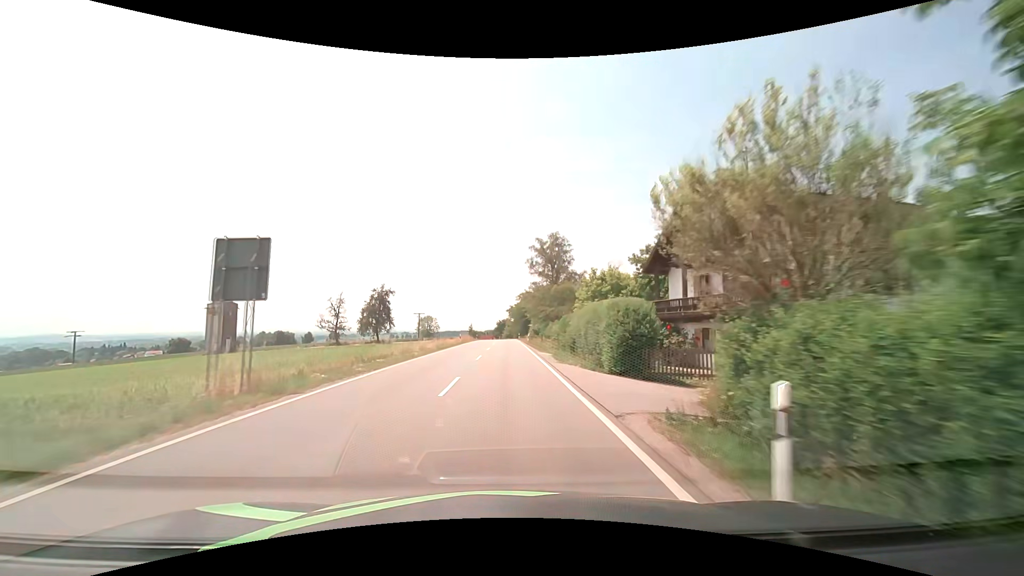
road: secondary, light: Day
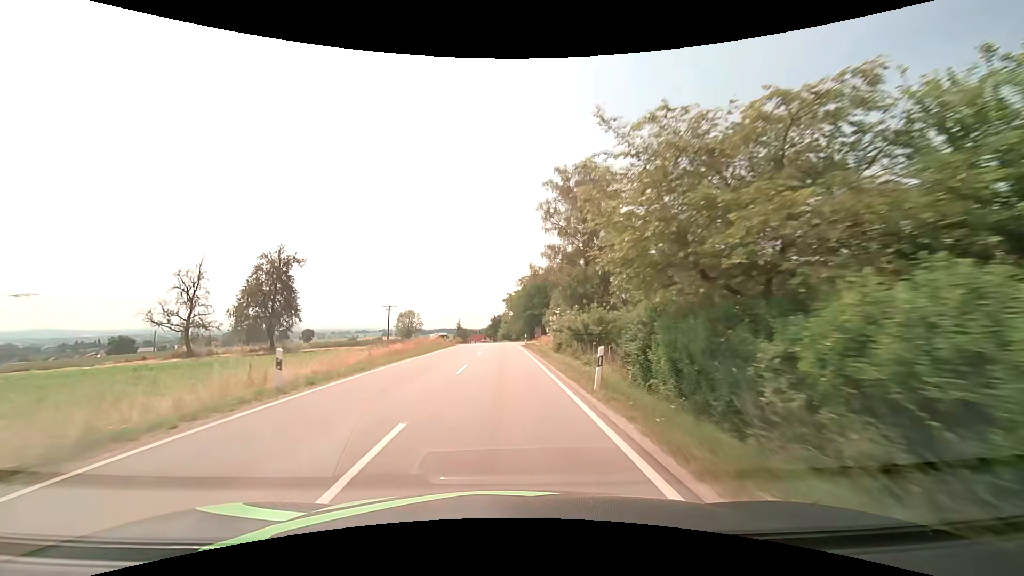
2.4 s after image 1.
(+0.2, +42.9) m; 0°
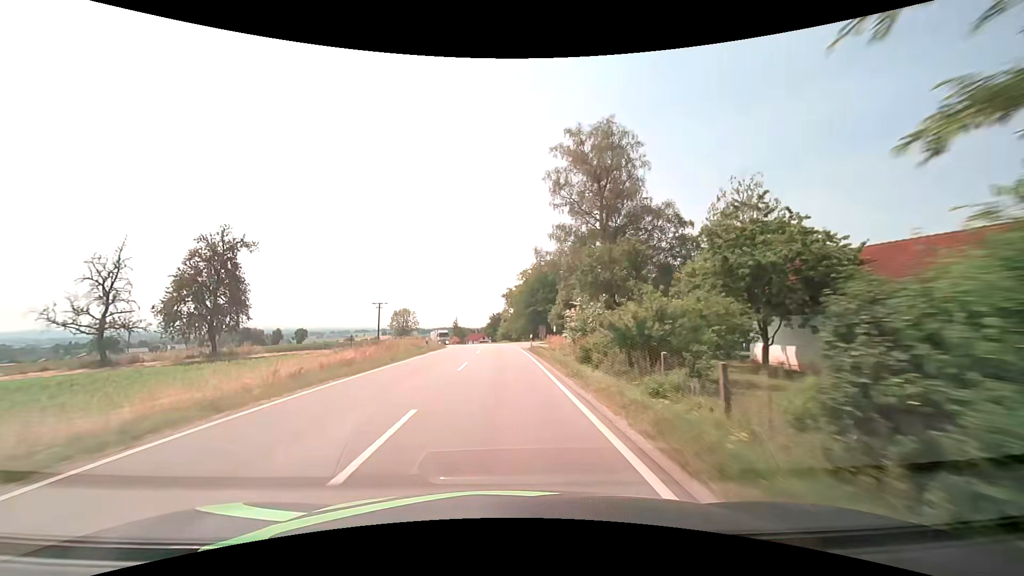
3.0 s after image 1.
(0.0, +10.8) m; 0°
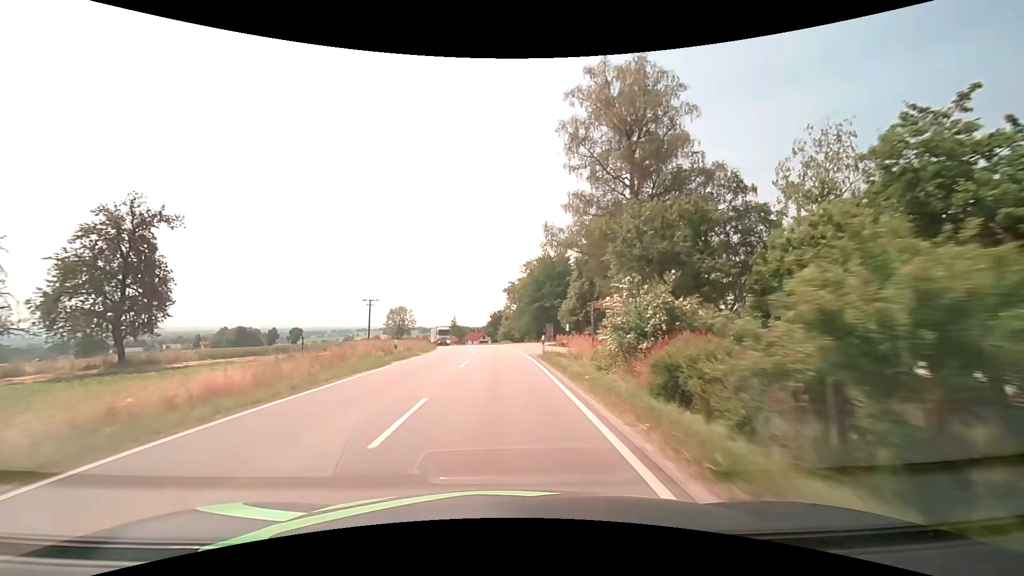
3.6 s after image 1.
(0.0, +10.8) m; 0°
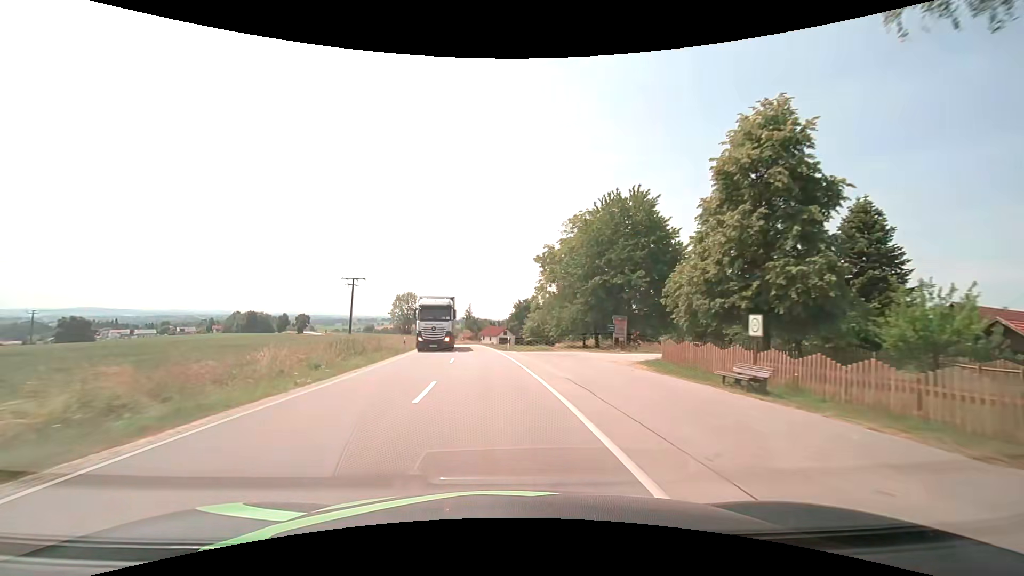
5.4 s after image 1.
(-0.8, +32.4) m; -3°
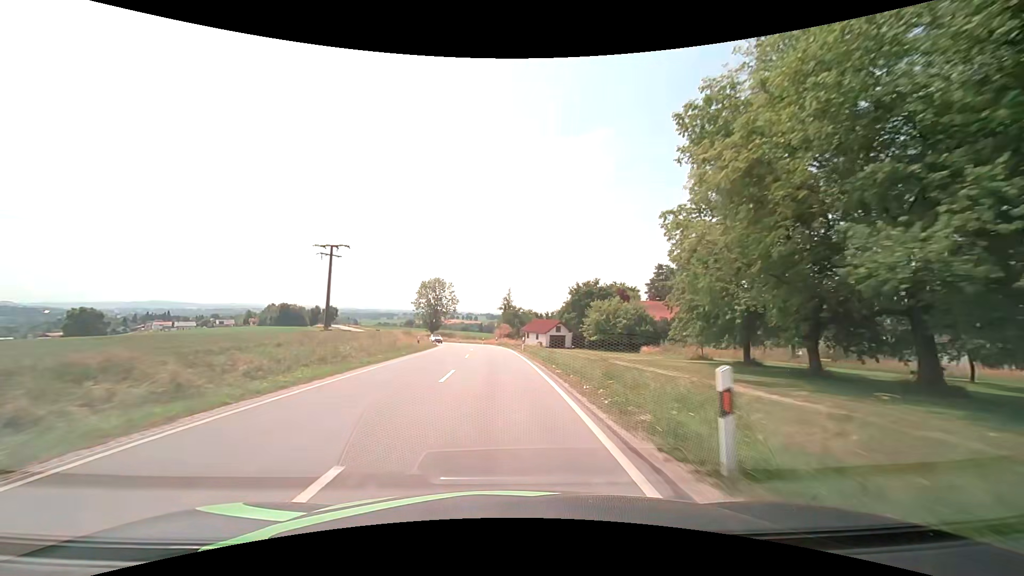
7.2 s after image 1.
(-1.4, +32.6) m; -5°
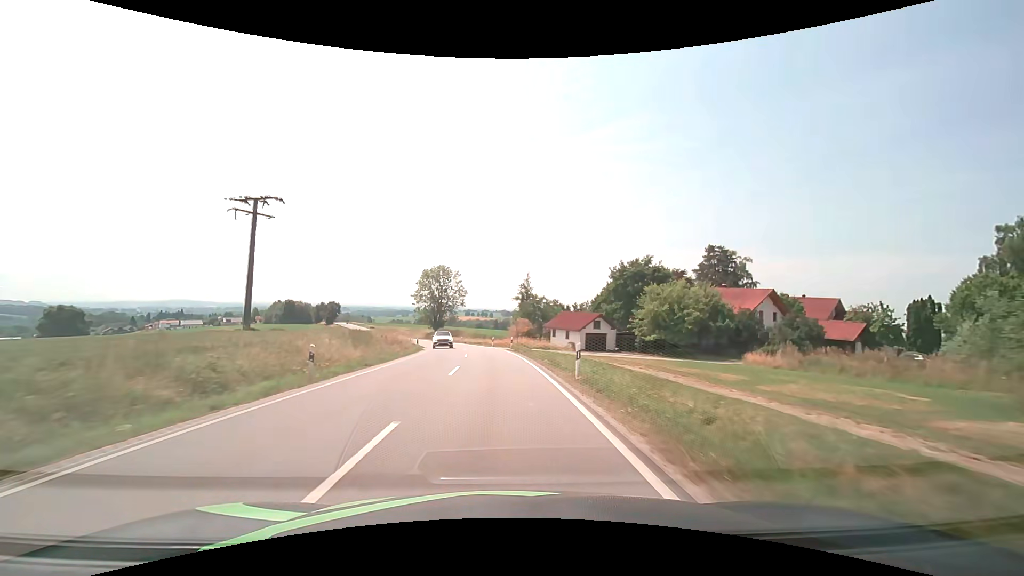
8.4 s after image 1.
(-0.3, +21.9) m; -2°
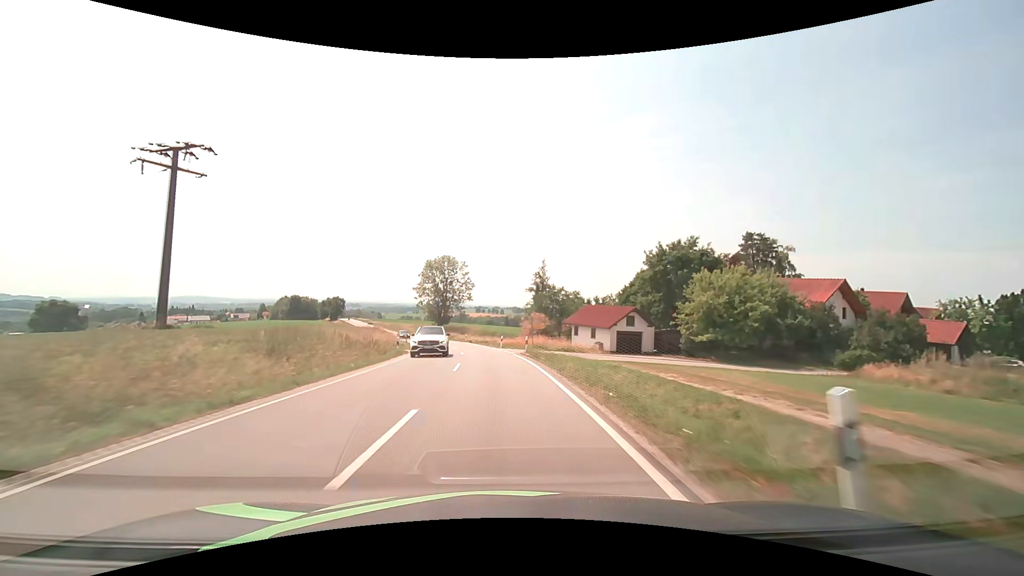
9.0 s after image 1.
(-0.1, +10.9) m; -1°
(0, +10) (0, +20) (-1, +30) (-2, +40) (-4, +50) (-6, +60) (-8, +69) (-11, +79) (-14, +88) (-18, +98) m
